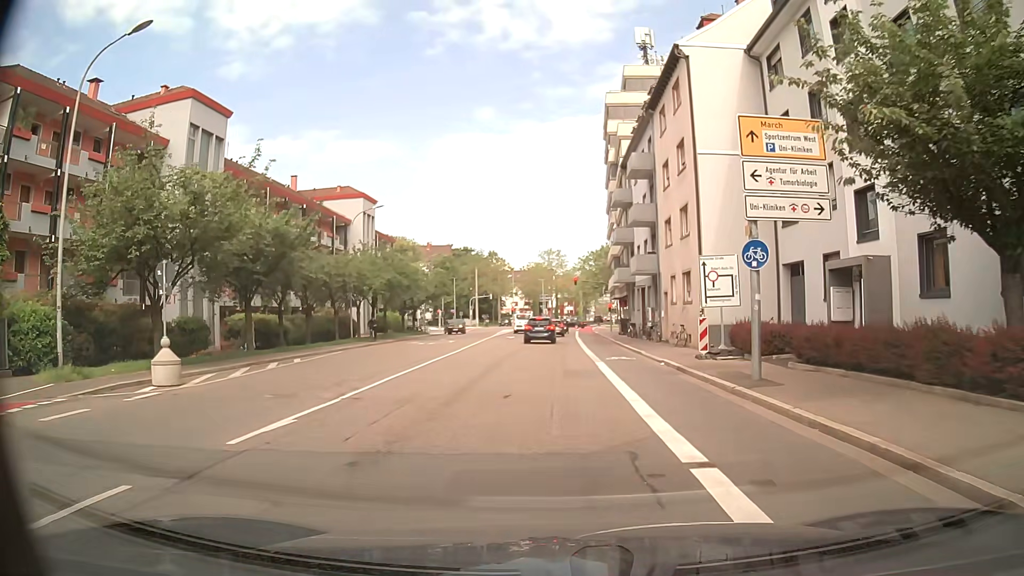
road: secondary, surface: asphalt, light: Day
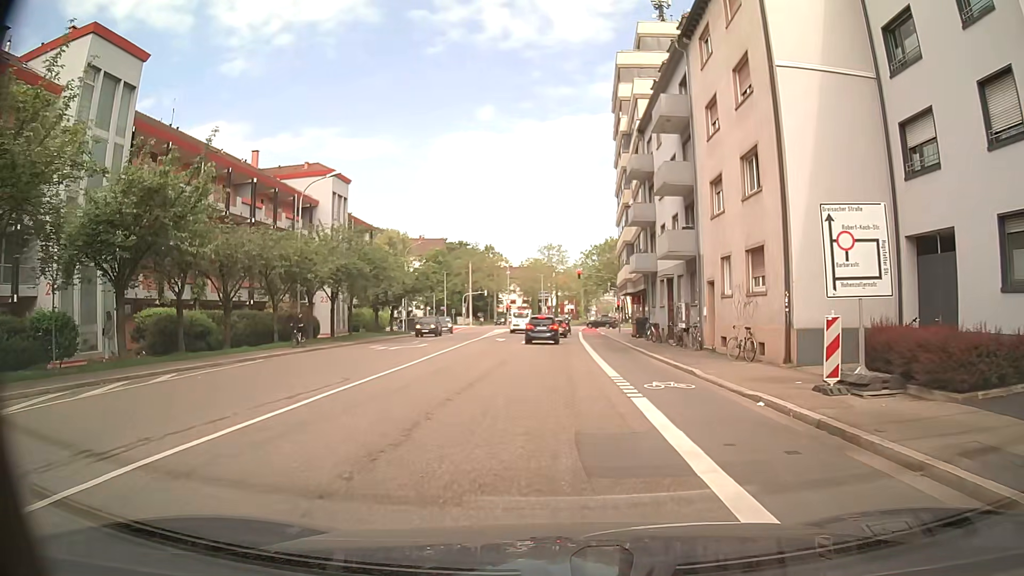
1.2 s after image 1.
(0.0, +9.8) m; 0°
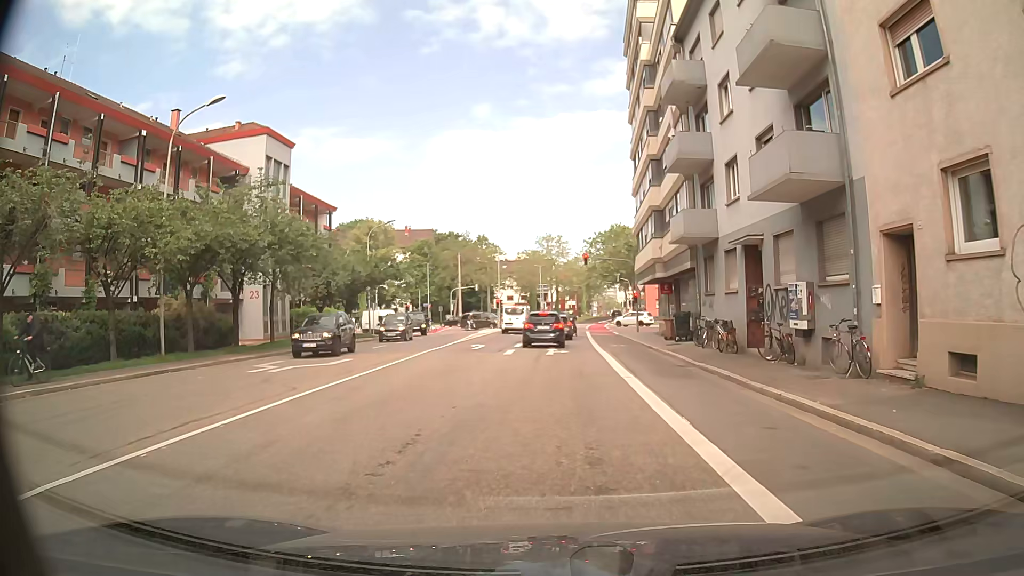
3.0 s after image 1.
(+0.1, +13.8) m; +1°
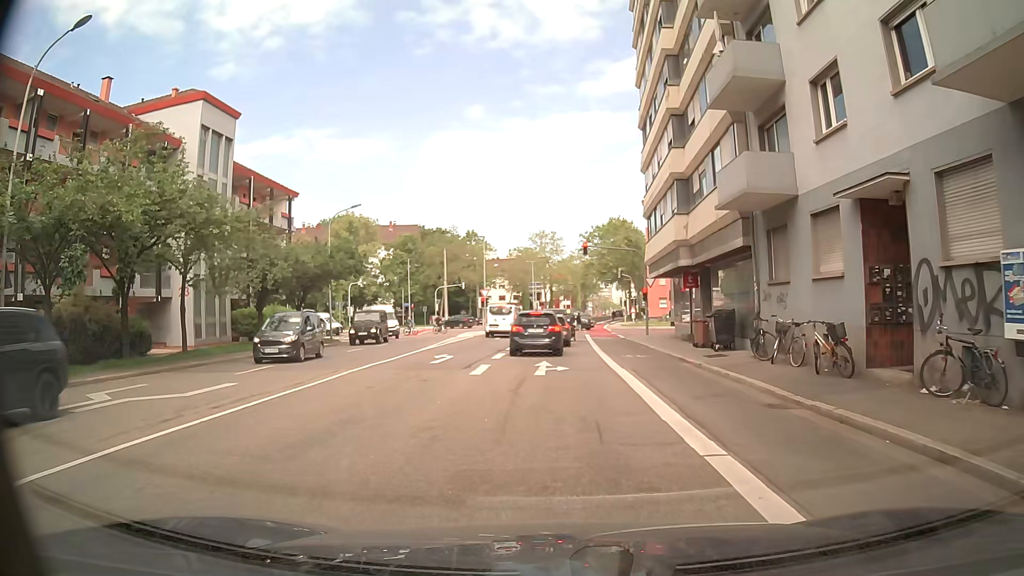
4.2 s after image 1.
(-0.1, +8.3) m; 0°
(0, +10) (0, +20) (0, +30) (0, +40) (0, +50) (+1, +60) (+1, +70) (+2, +80) (+3, +90) (+5, +100) m
